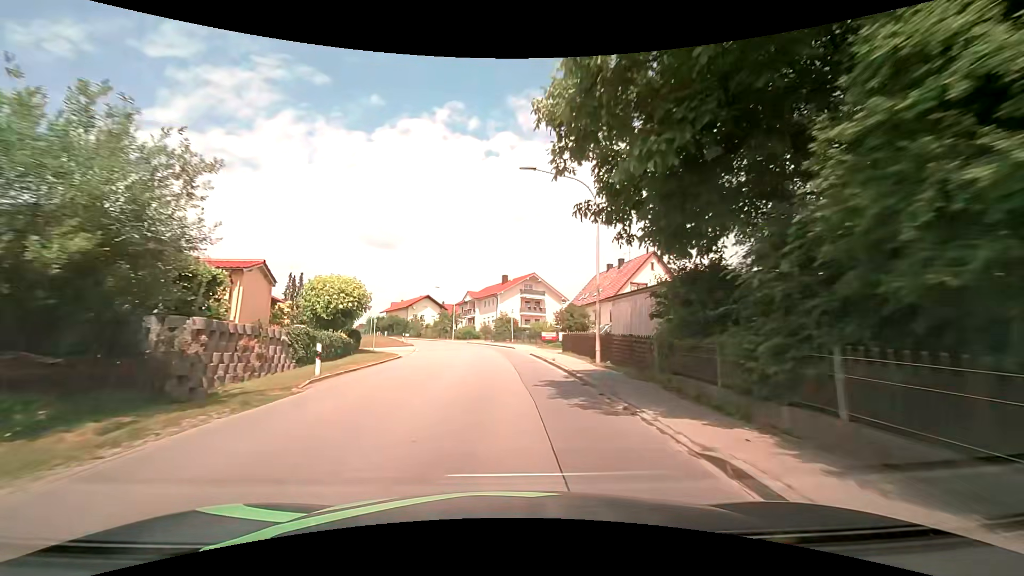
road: tertiary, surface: asphalt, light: Day
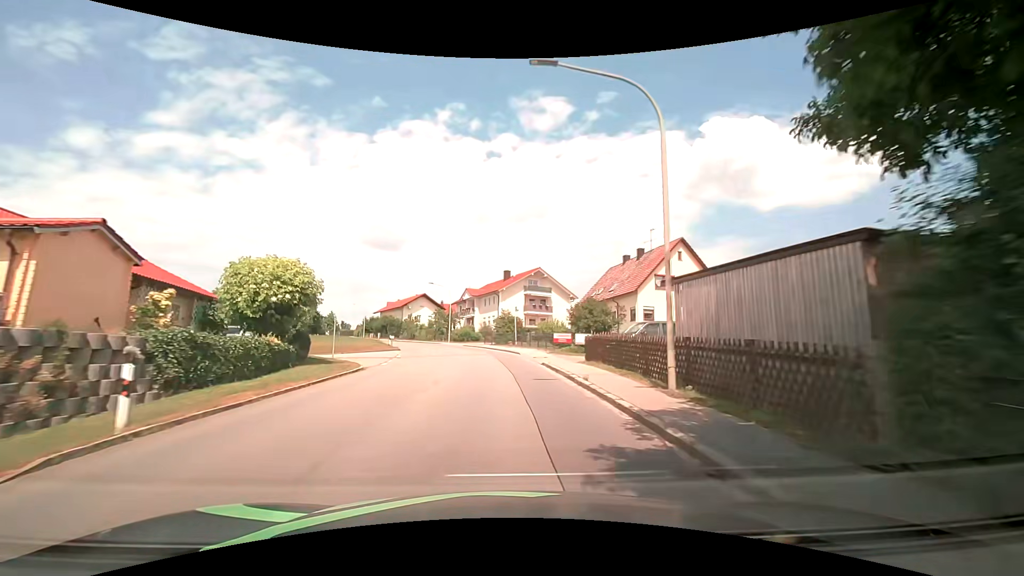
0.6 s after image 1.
(0.0, +7.7) m; 0°
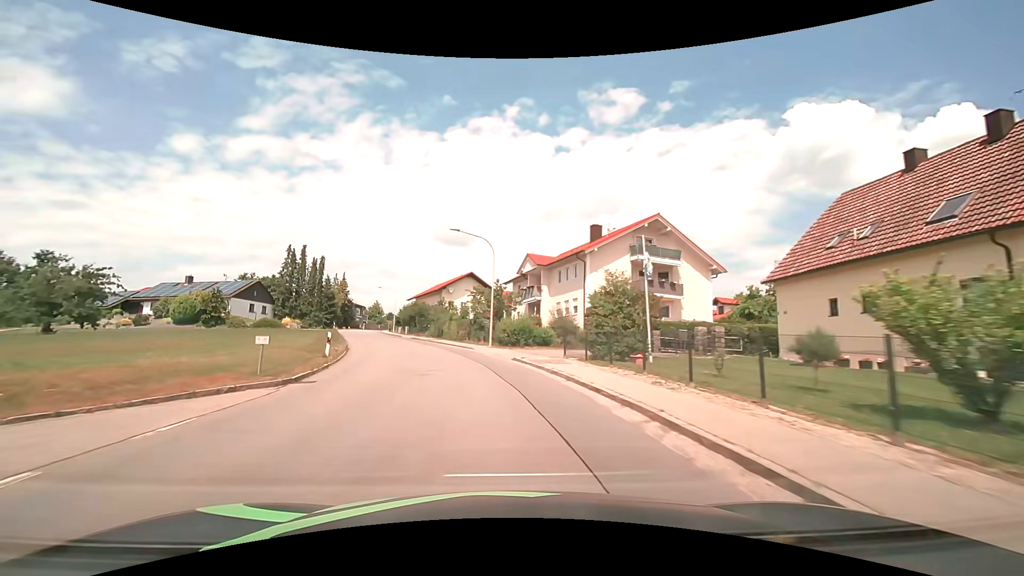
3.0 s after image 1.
(-1.5, +31.0) m; -7°
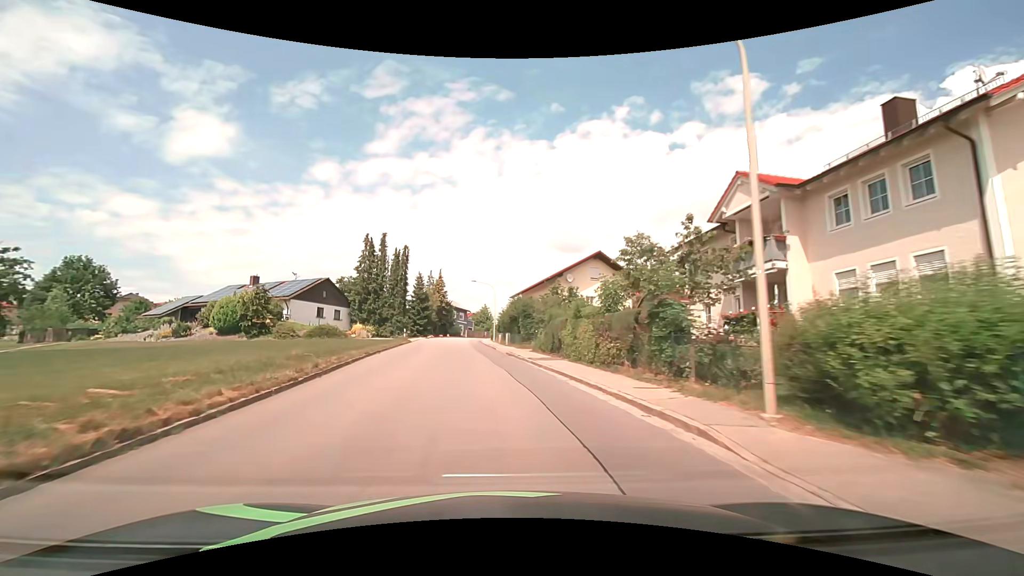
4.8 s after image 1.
(-2.5, +23.3) m; -13°
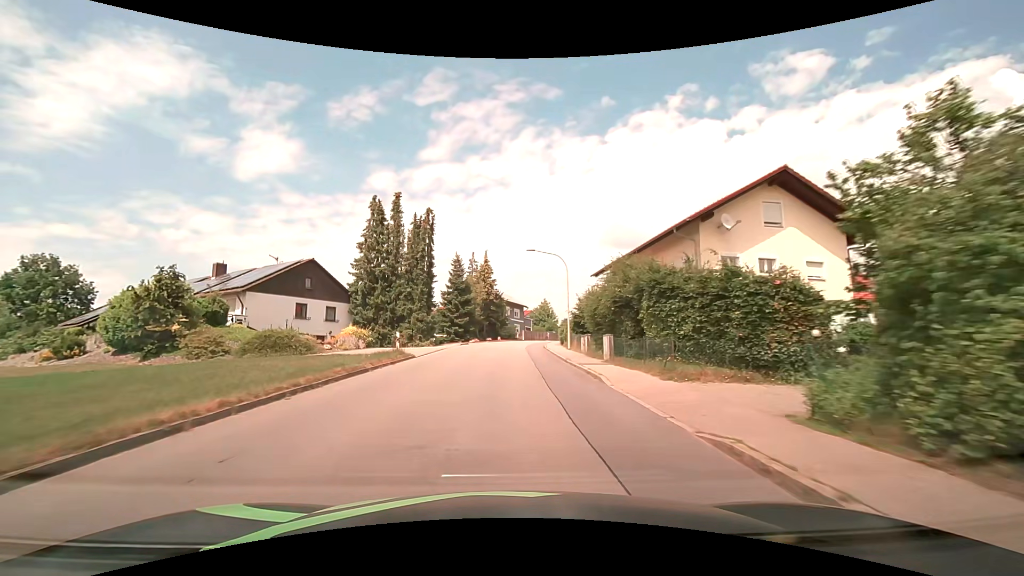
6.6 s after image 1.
(-1.6, +23.5) m; -7°
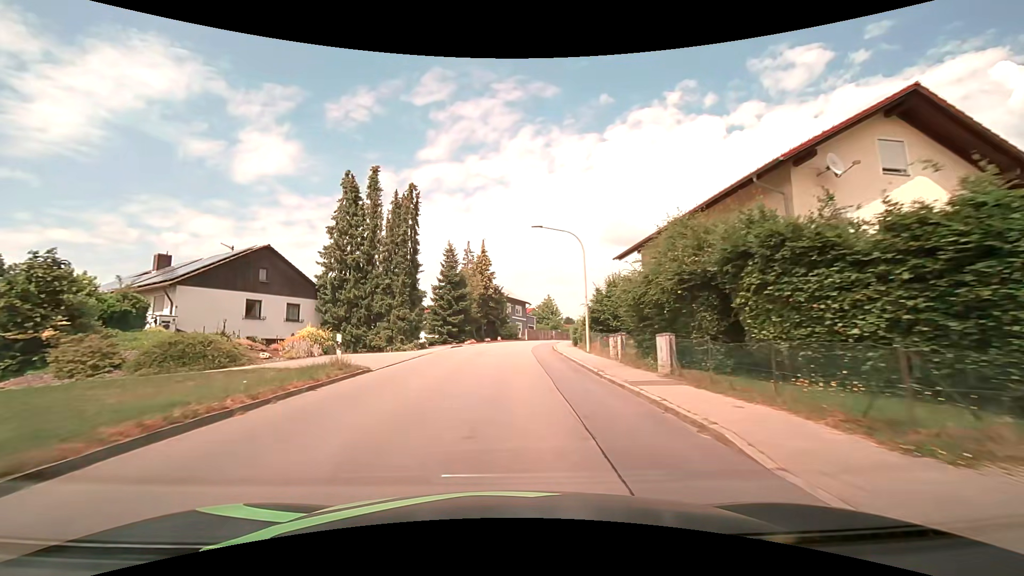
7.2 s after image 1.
(0.0, +7.9) m; 0°
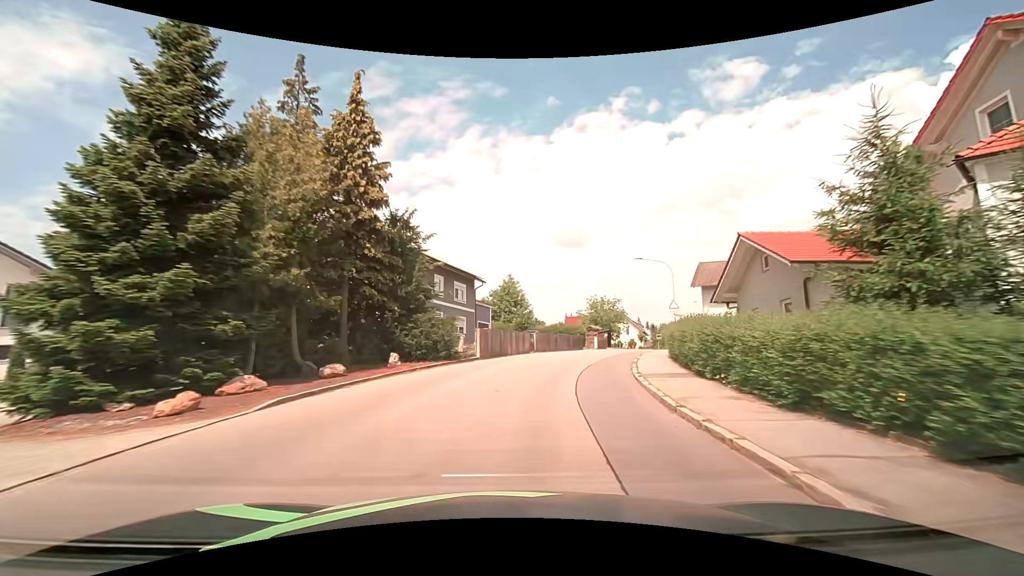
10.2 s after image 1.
(+0.7, +39.7) m; +5°
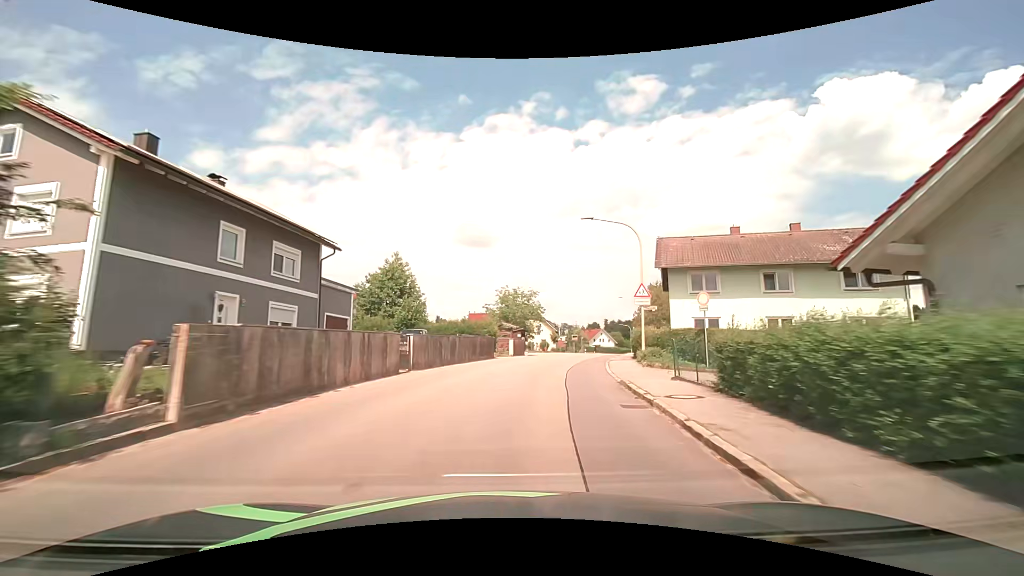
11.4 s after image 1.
(+1.7, +15.7) m; +12°
(+1, +10) (+2, +20) (+4, +30) (+6, +39) (+9, +49) (+12, +59) (+14, +68) (+17, +78) (+20, +88) (+22, +97) m
